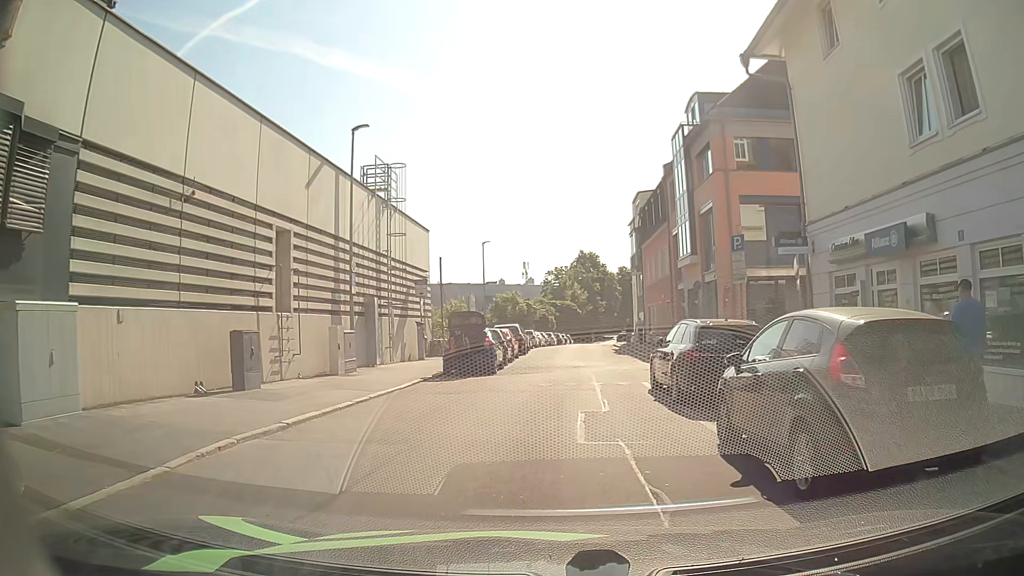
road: residential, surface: asphalt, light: Day
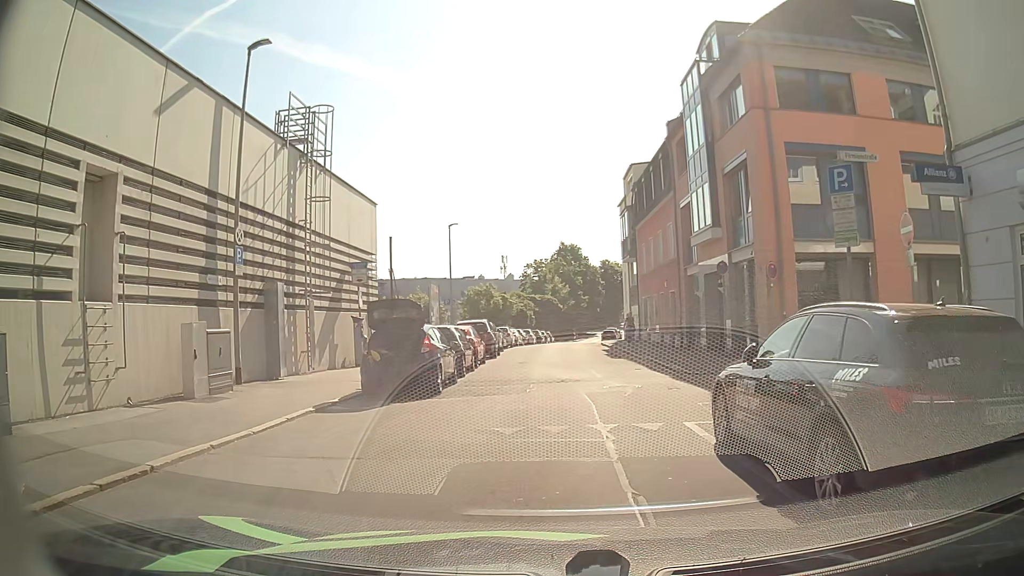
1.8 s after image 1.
(+0.1, +7.2) m; +1°
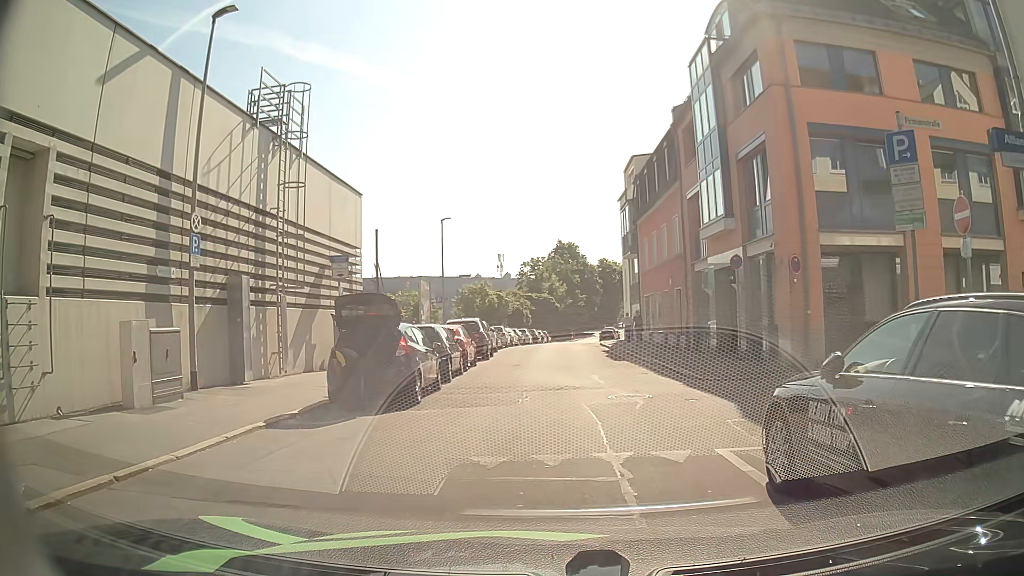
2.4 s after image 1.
(0.0, +1.9) m; +1°
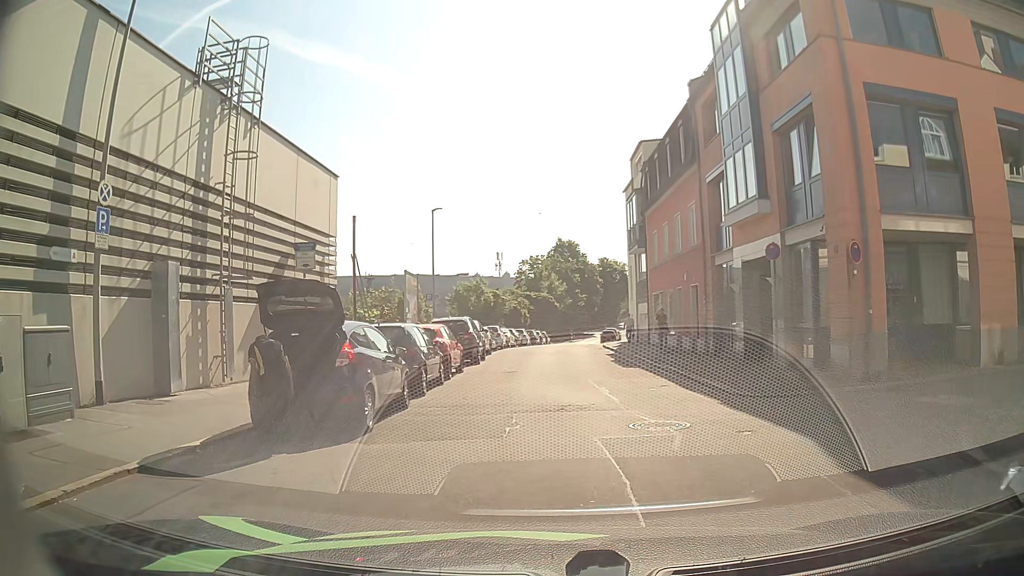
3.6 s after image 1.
(0.0, +3.3) m; +1°
